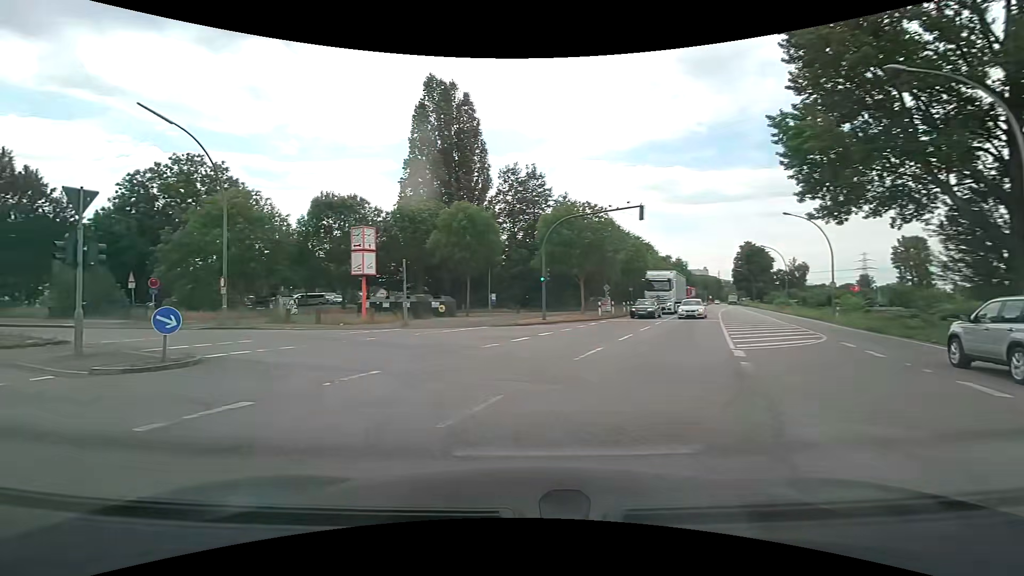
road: secondary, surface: asphalt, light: Day
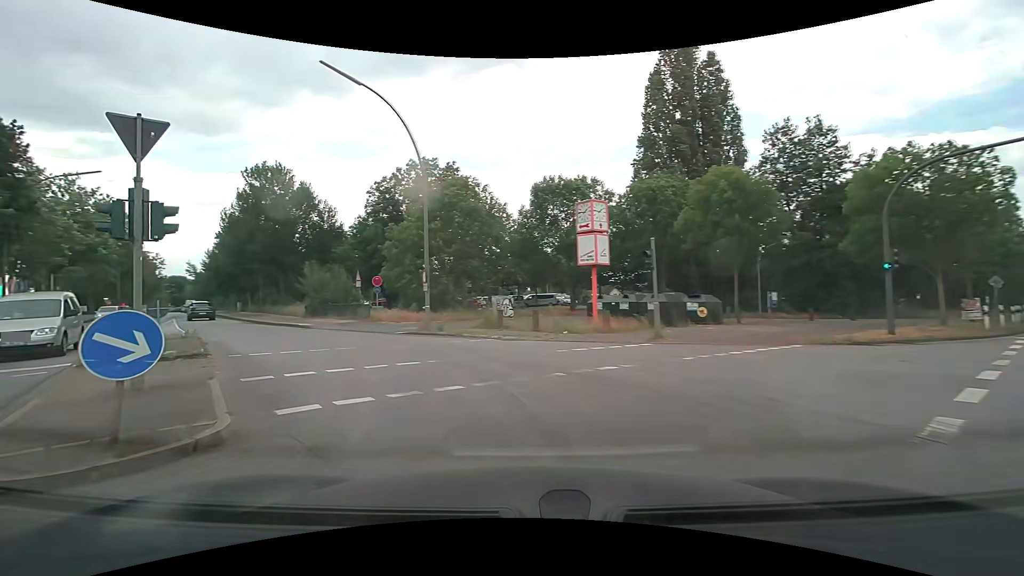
(-1.7, +8.4) m; -24°
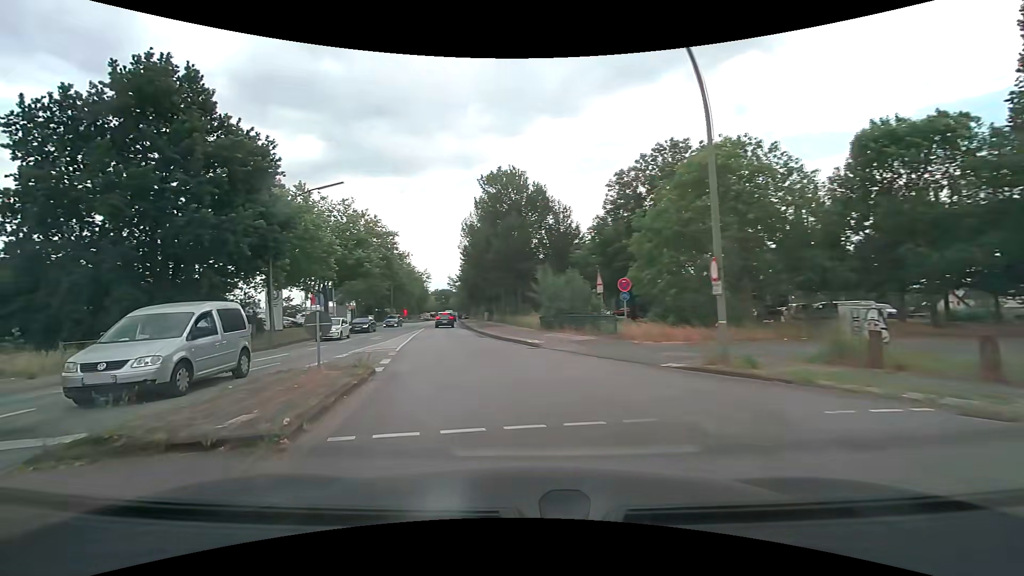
(-2.2, +8.2) m; -28°
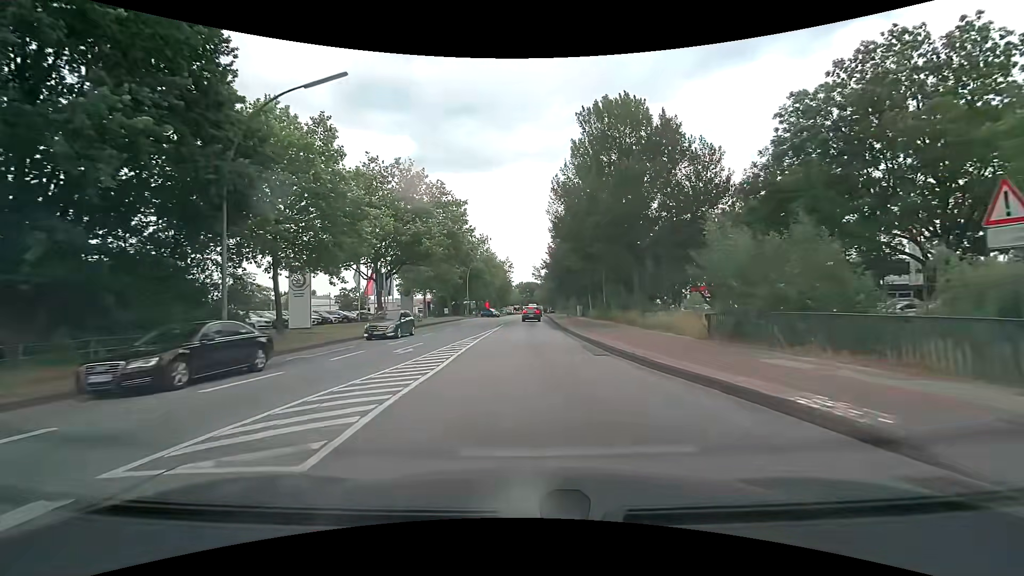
(-2.0, +15.3) m; -10°
